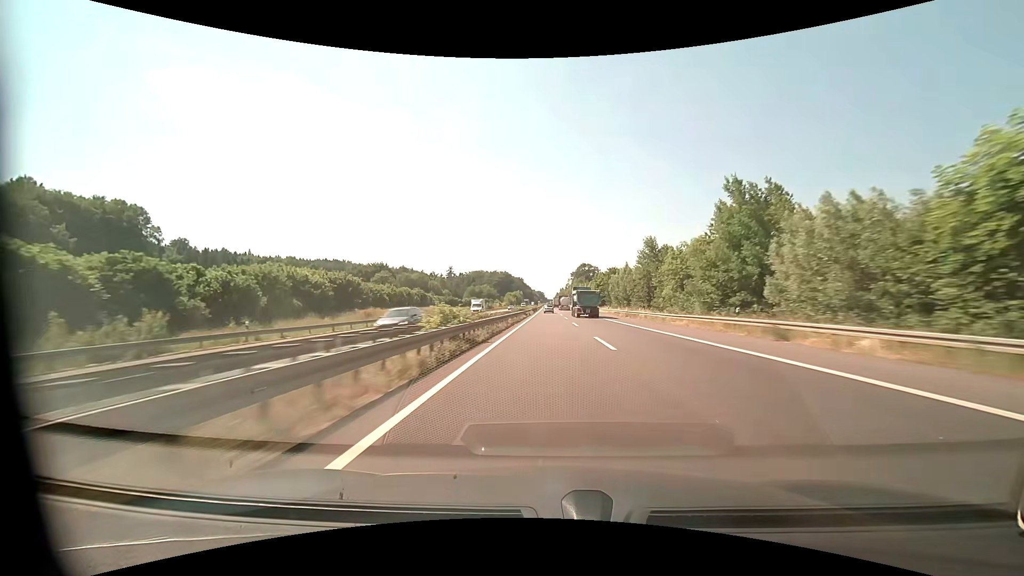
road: motorway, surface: asphalt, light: Day
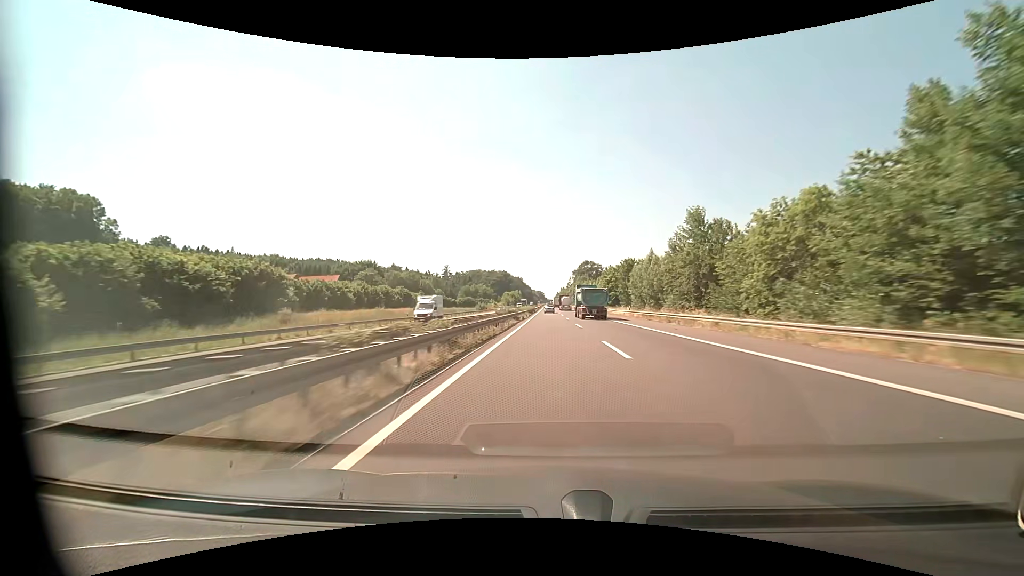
(0.0, +20.6) m; 0°
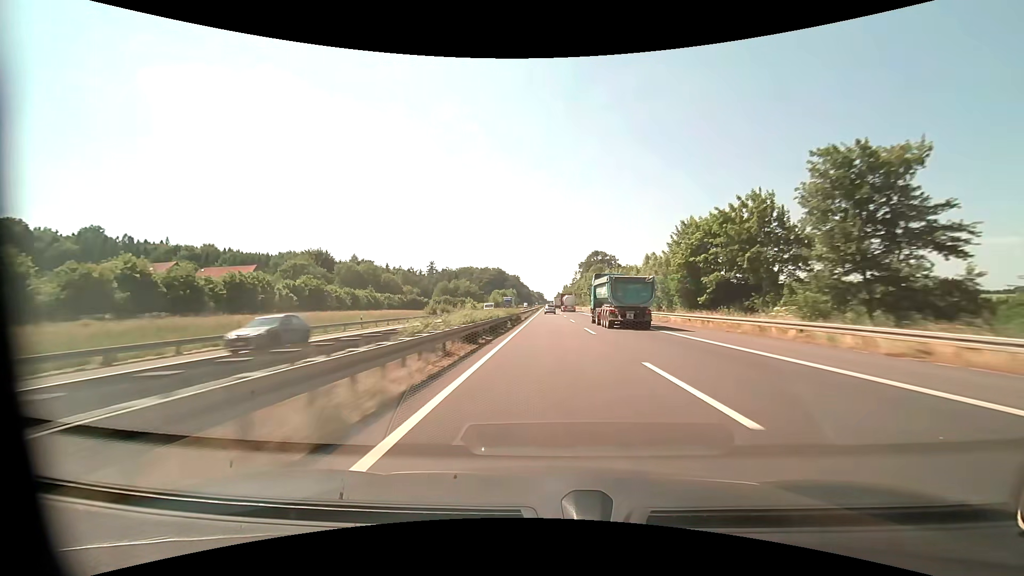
(0.0, +61.7) m; 0°
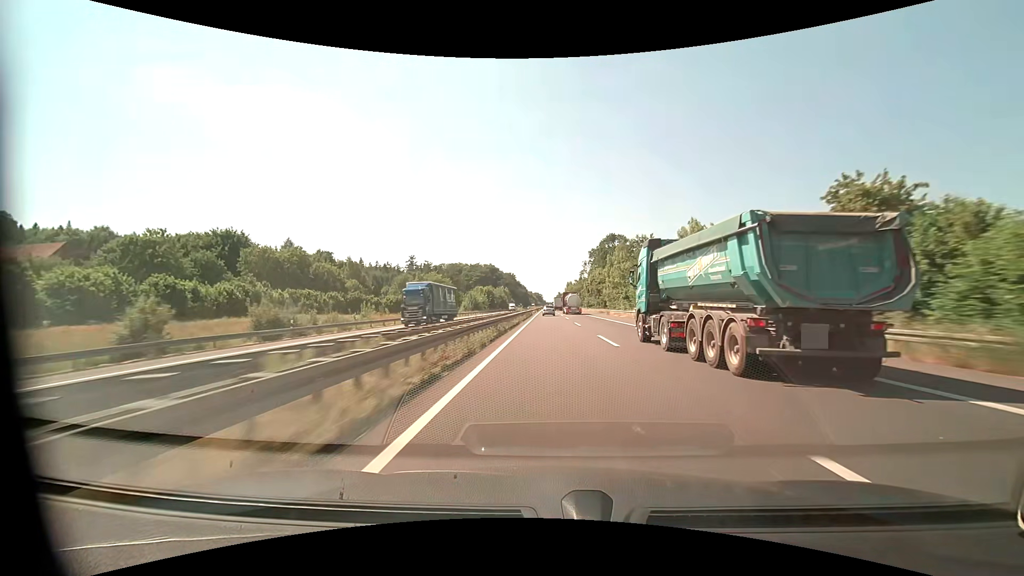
(0.0, +61.6) m; 0°
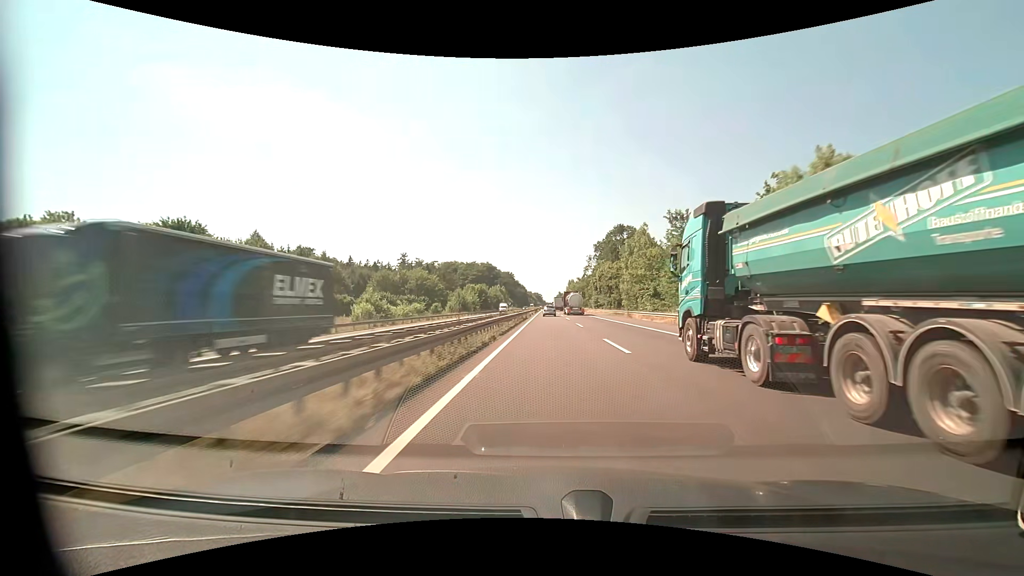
(0.0, +20.5) m; 0°
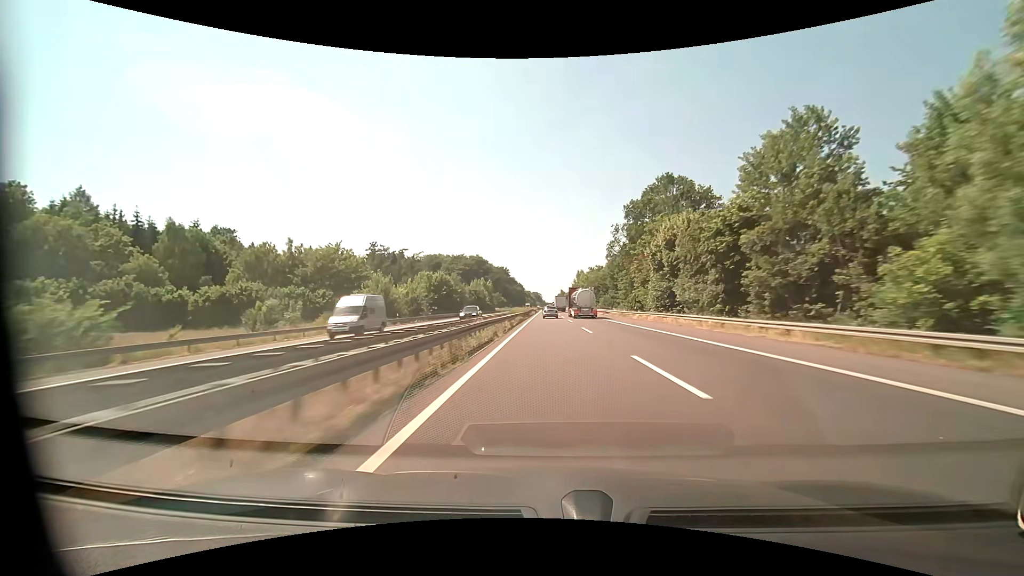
(0.0, +61.5) m; 0°
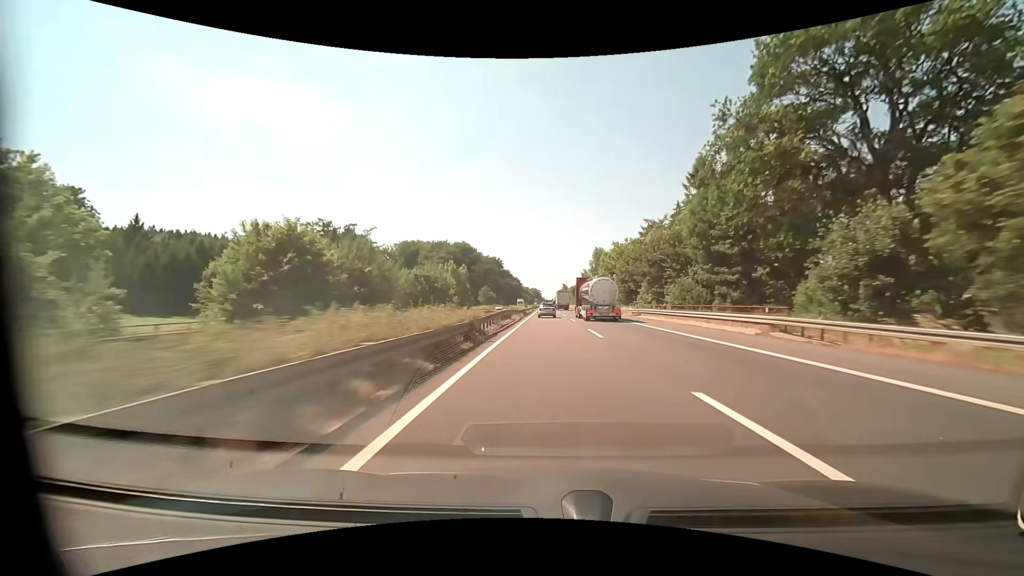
(+0.1, +60.1) m; 0°
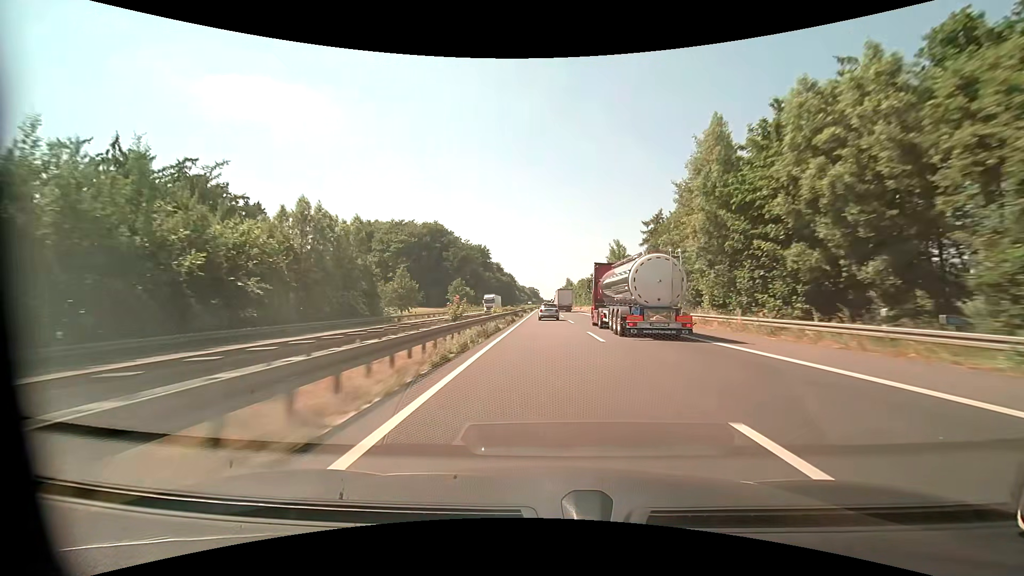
(+0.3, +74.0) m; 0°
(0, +10) (0, +20) (0, +30) (0, +40) (0, +50) (0, +60) (0, +70) (0, +80) (0, +90) (0, +100) m
